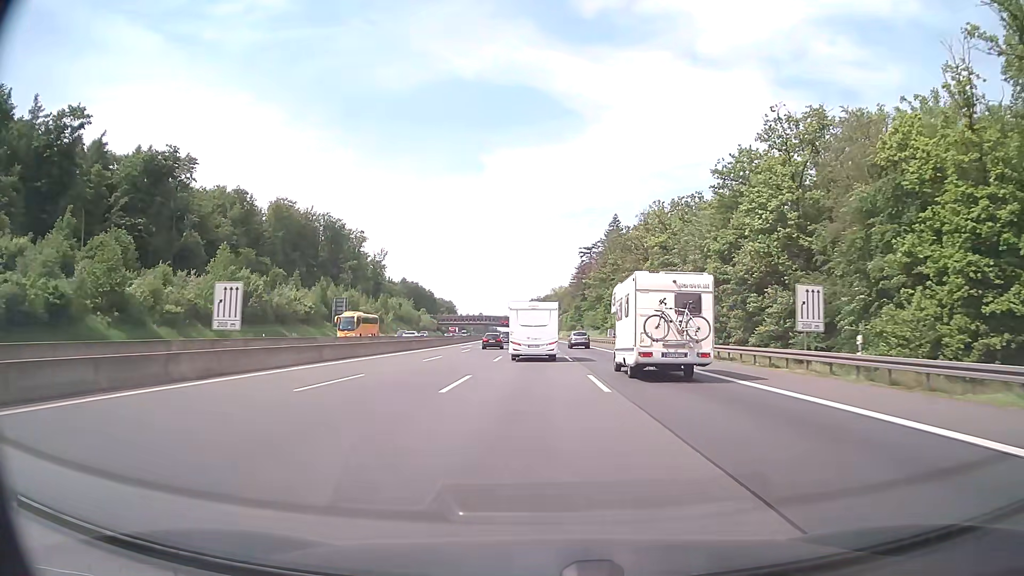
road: motorway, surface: asphalt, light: Day
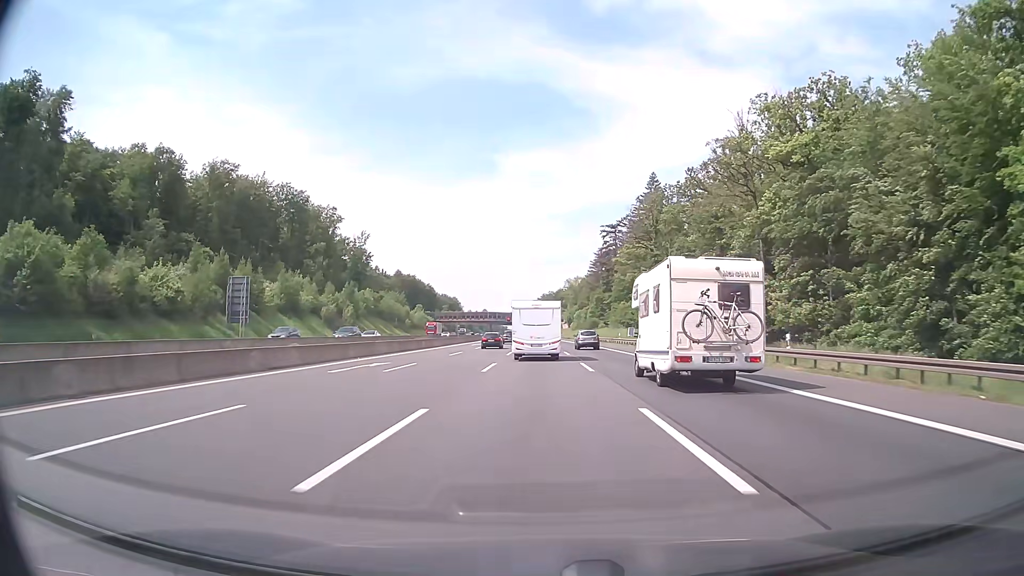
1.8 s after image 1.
(-0.4, +45.4) m; -1°
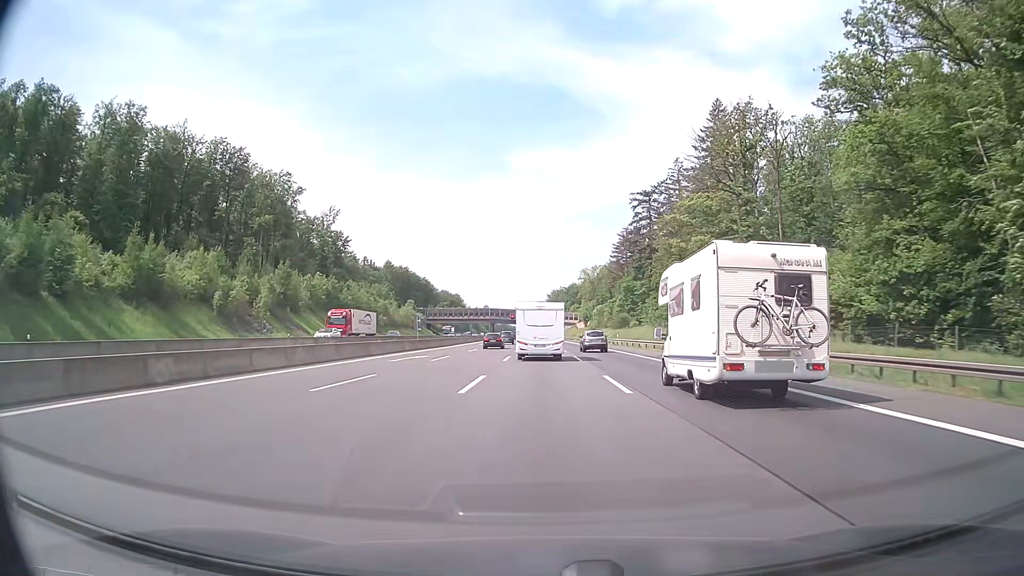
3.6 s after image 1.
(-0.3, +44.4) m; -1°
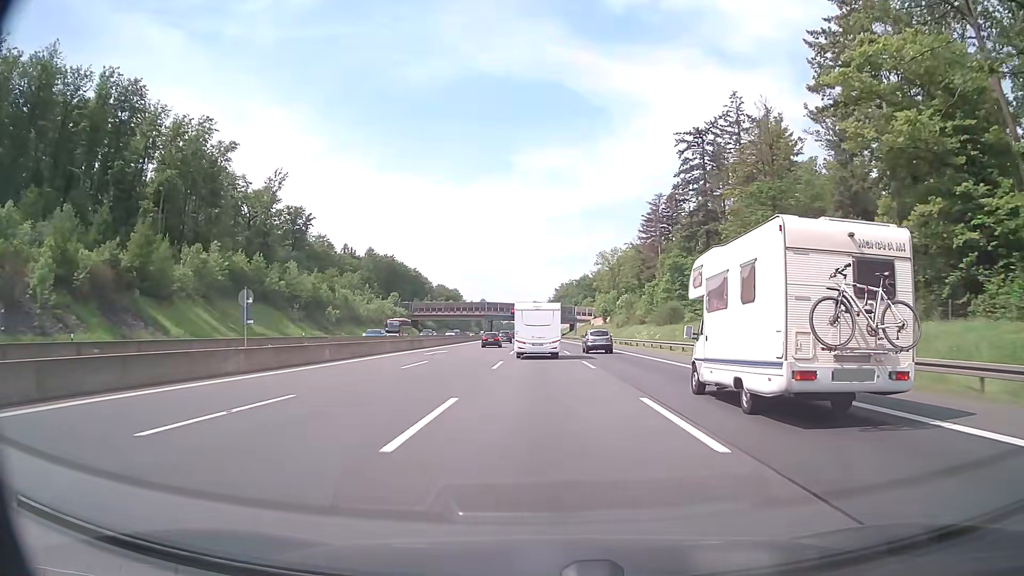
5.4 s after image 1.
(-0.2, +43.3) m; -1°
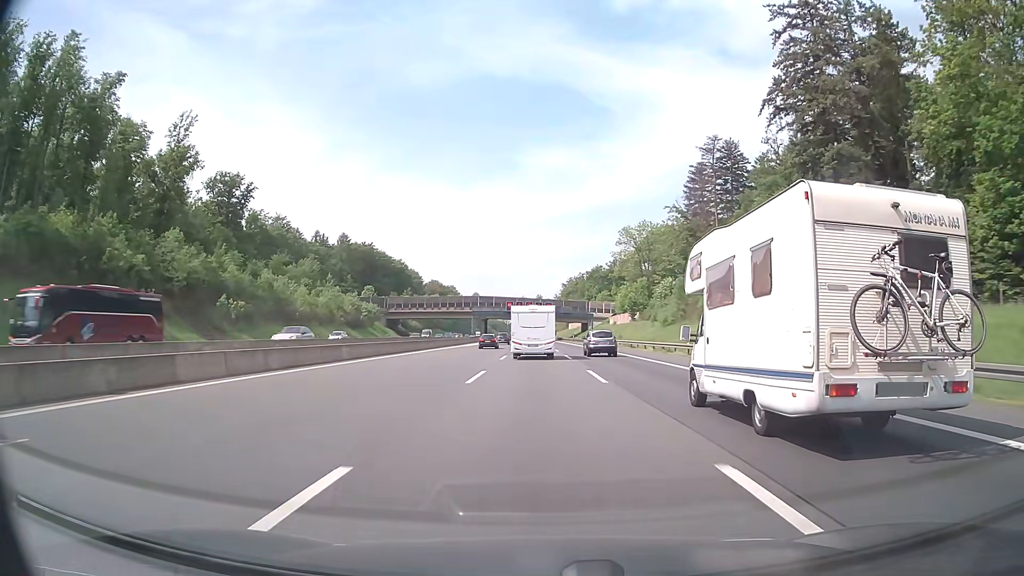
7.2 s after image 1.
(-0.1, +42.9) m; 0°
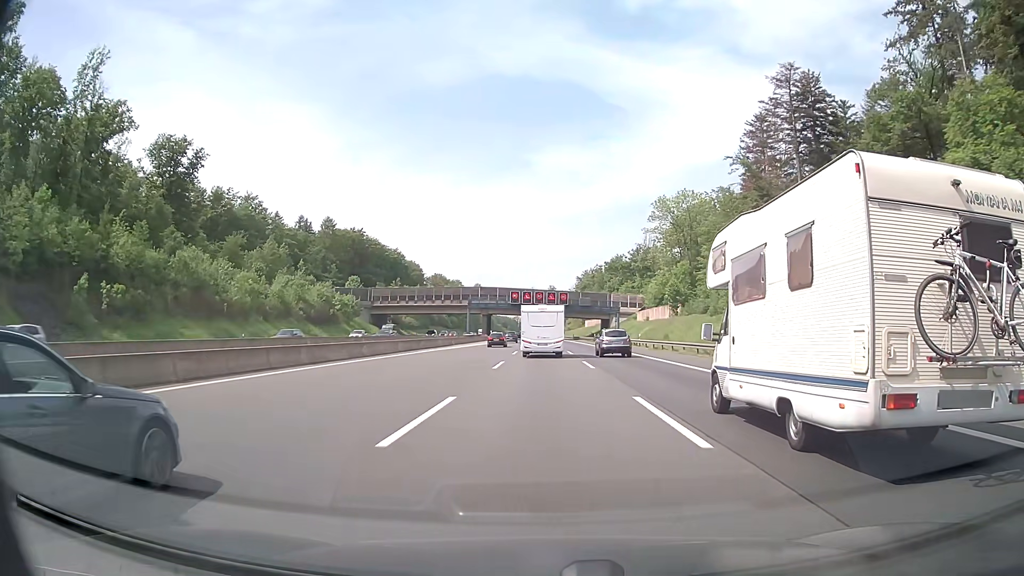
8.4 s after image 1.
(-0.2, +28.6) m; -1°
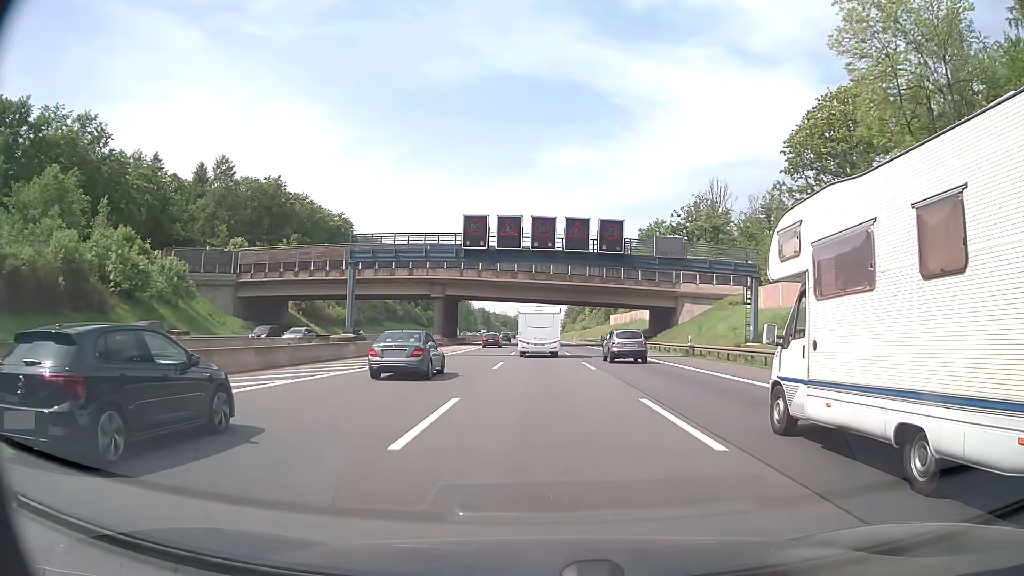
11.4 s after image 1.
(-0.6, +71.6) m; 0°
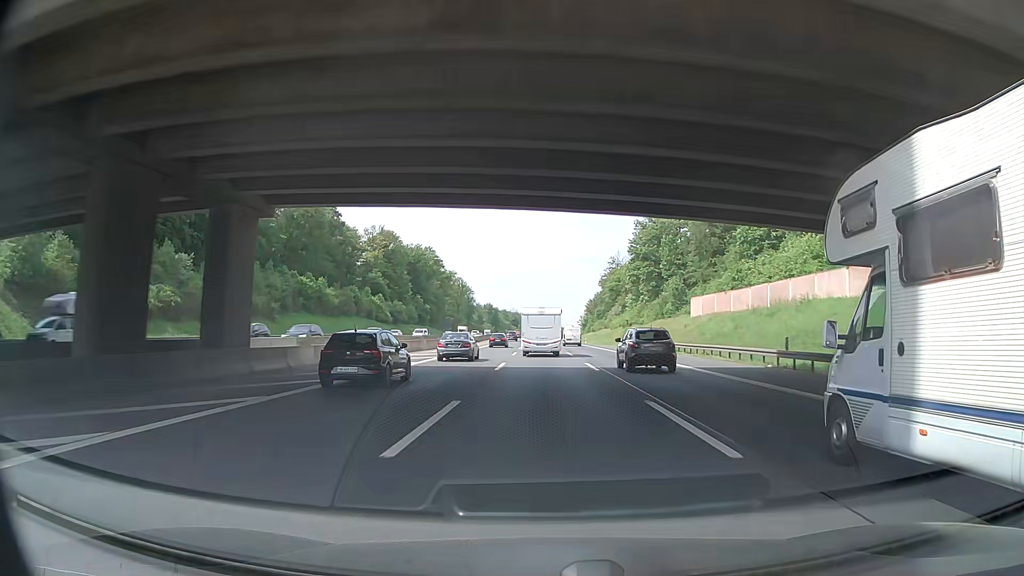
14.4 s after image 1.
(-0.8, +72.2) m; -1°
(0, +10) (0, +20) (0, +30) (0, +40) (0, +50) (0, +60) (0, +70) (0, +80) (-1, +90) (-1, +100) m
